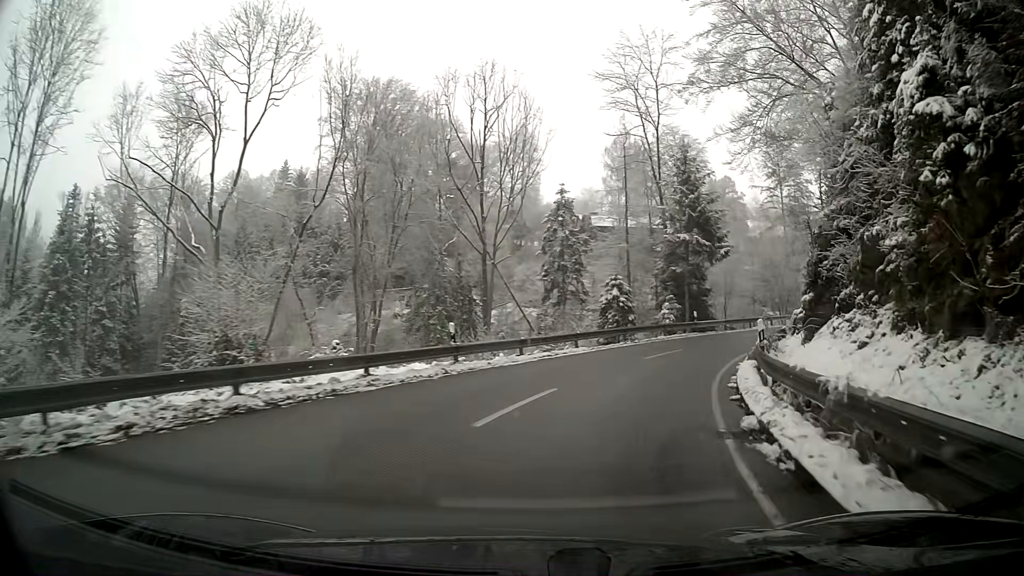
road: tertiary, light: Day
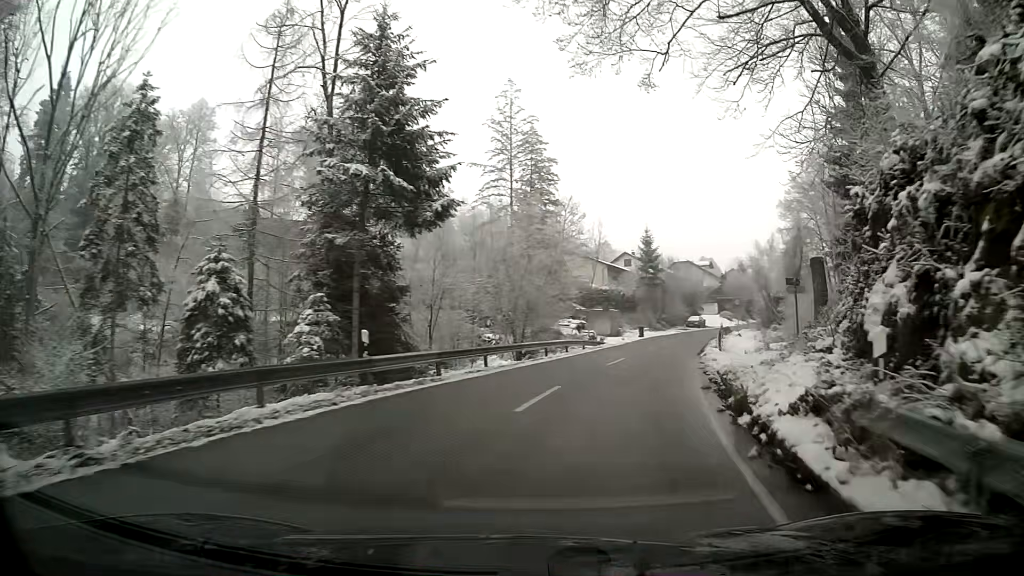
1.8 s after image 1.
(+5.0, +21.4) m; +26°
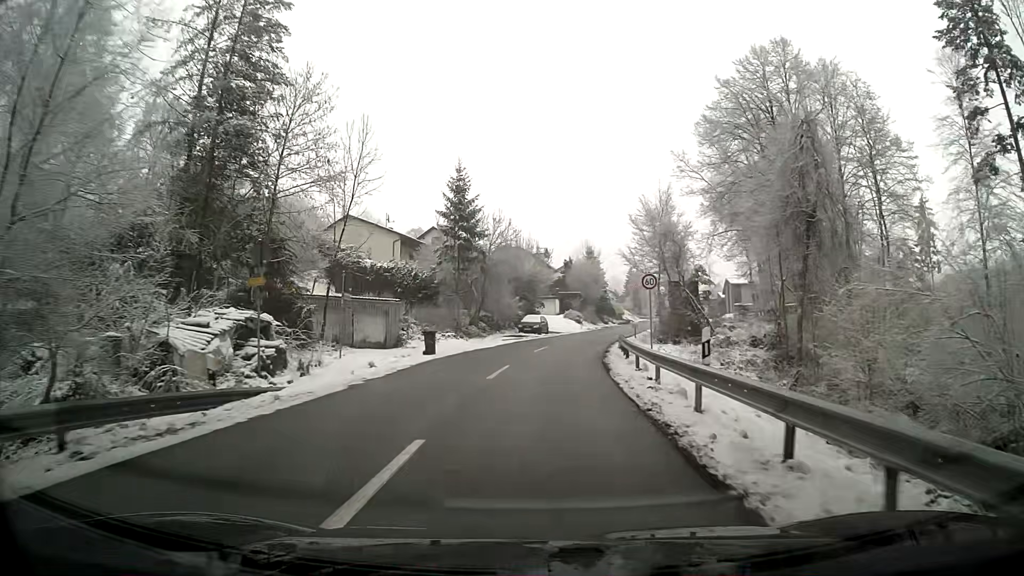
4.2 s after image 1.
(+4.4, +30.5) m; +12°
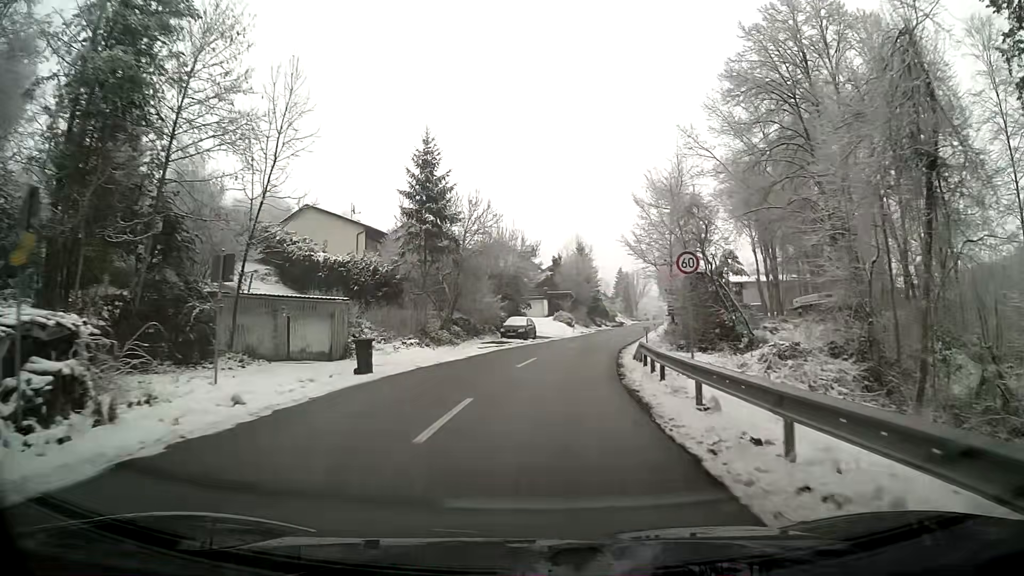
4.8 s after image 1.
(+0.1, +8.2) m; +1°
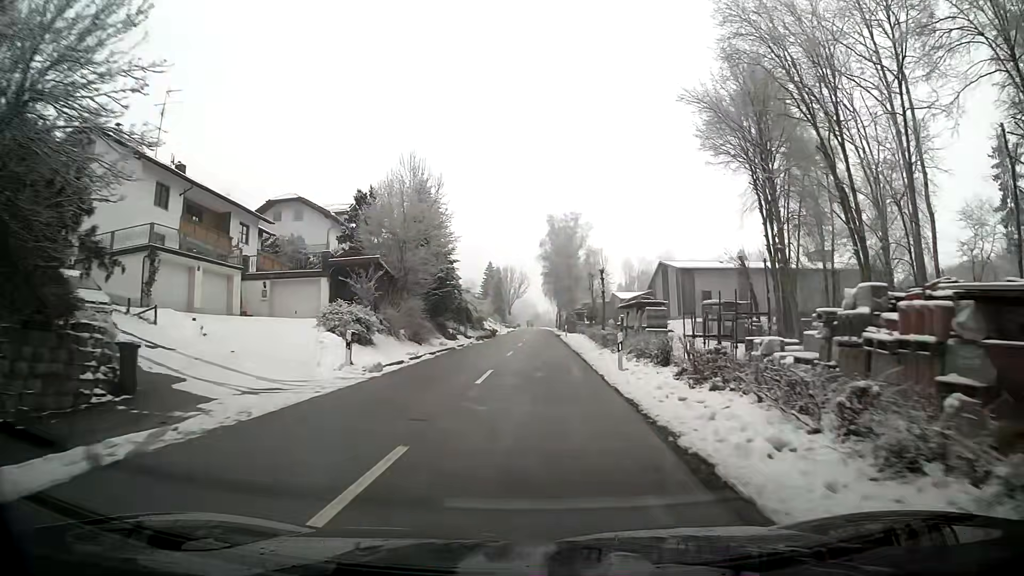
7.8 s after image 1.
(+5.2, +41.8) m; +11°
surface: asphalt
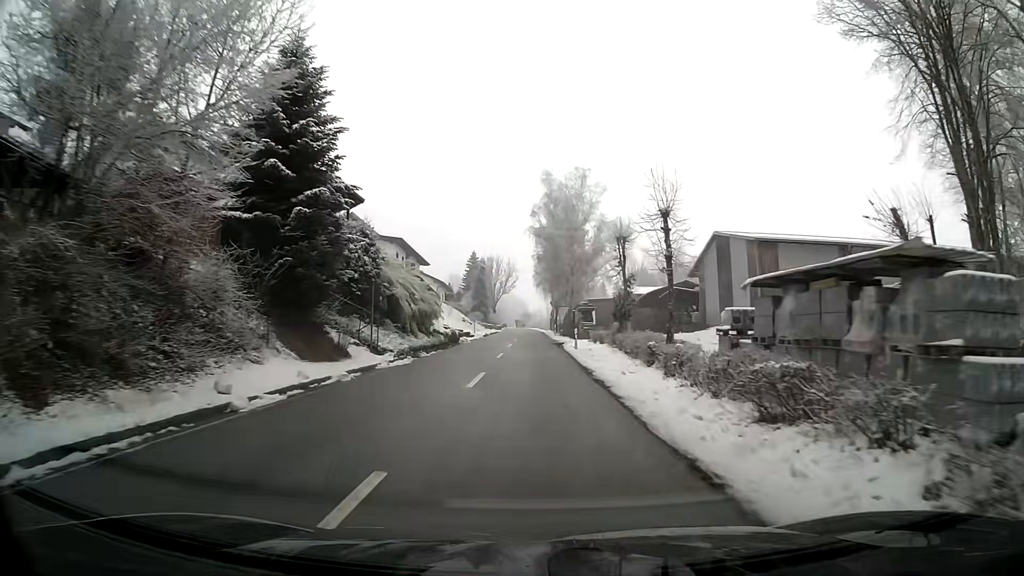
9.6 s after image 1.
(+0.2, +25.6) m; +1°
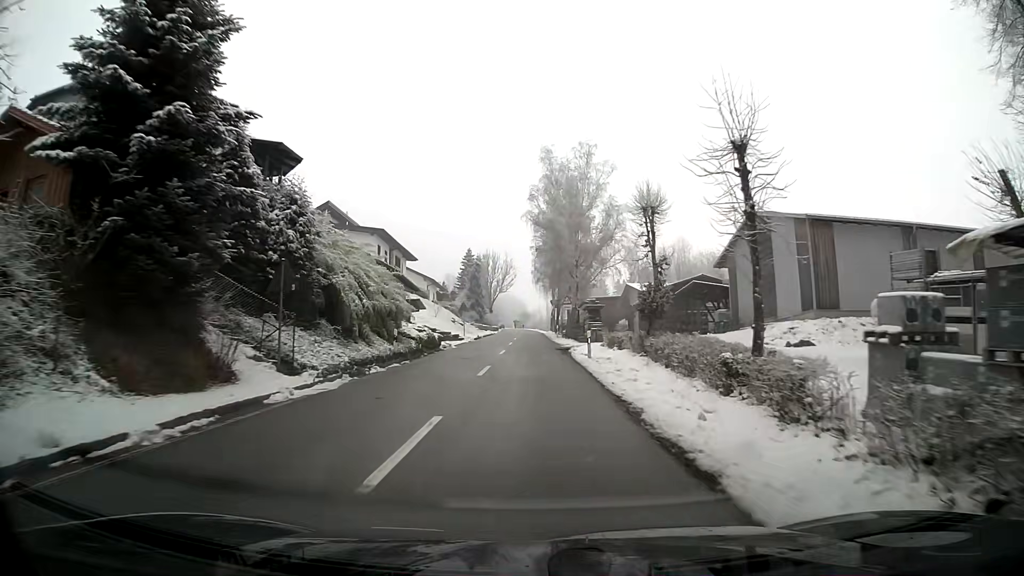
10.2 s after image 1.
(0.0, +8.5) m; 0°
